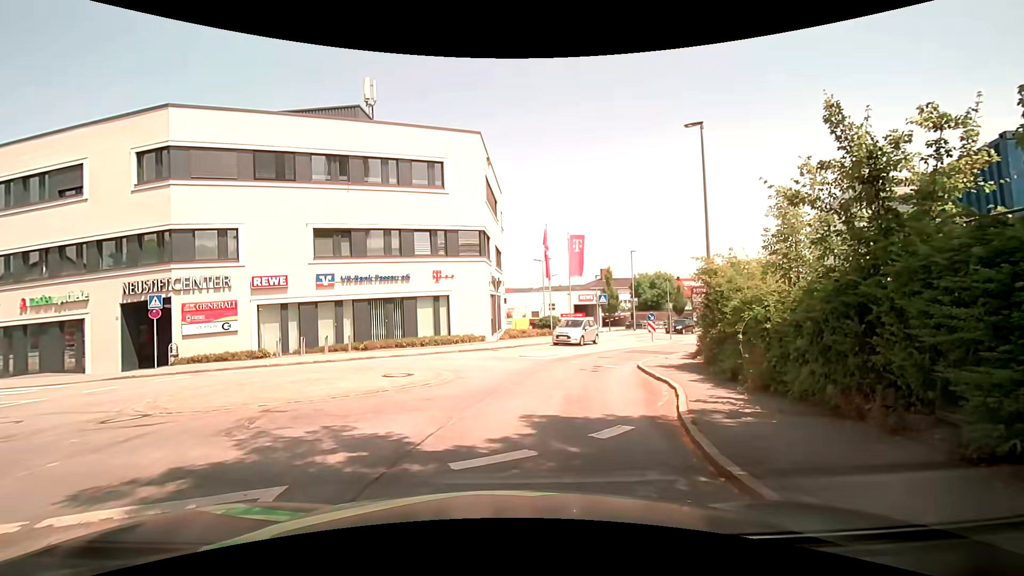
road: tertiary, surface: asphalt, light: Day
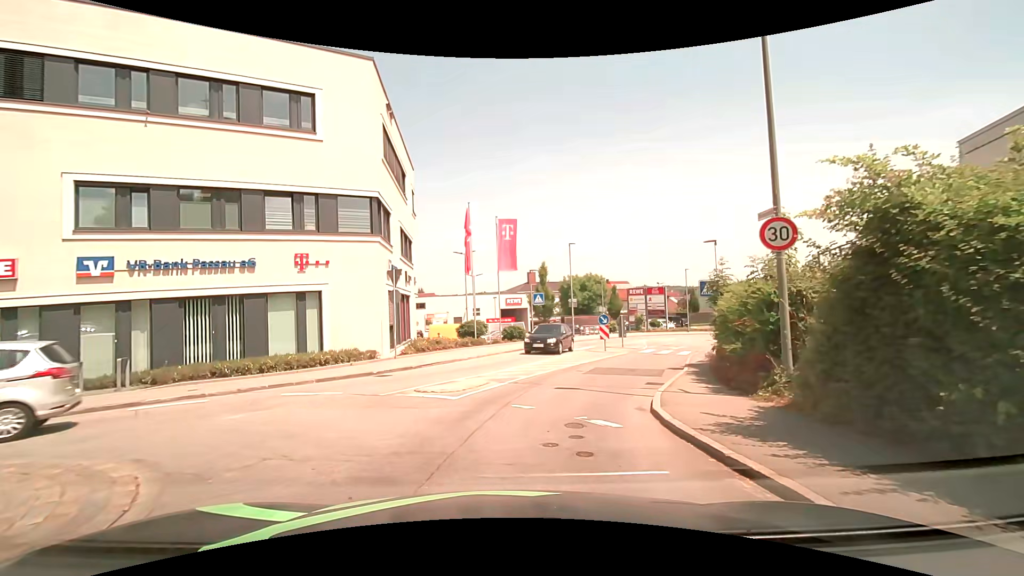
(+0.4, +9.0) m; +8°
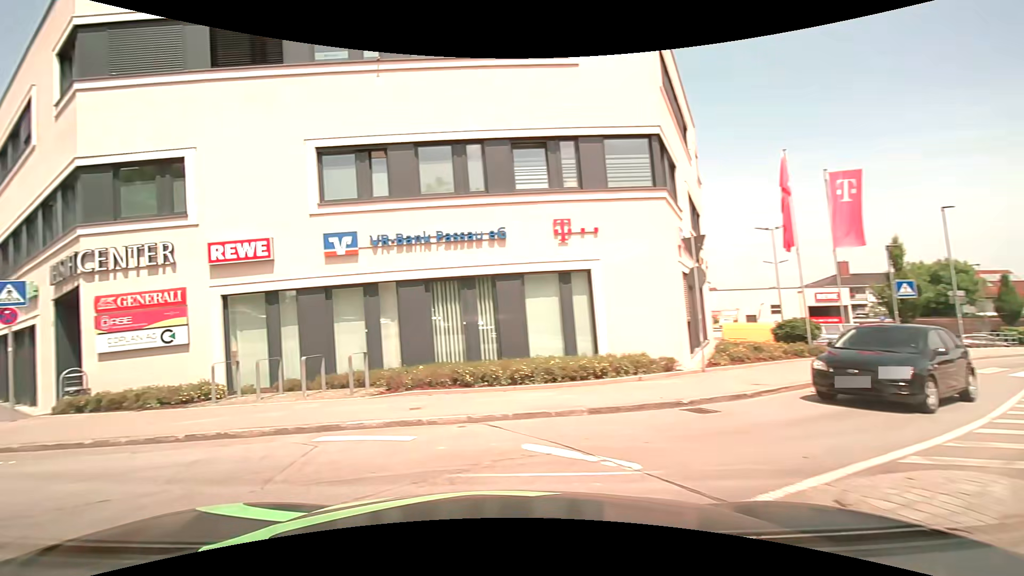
(-1.2, +6.6) m; -30°
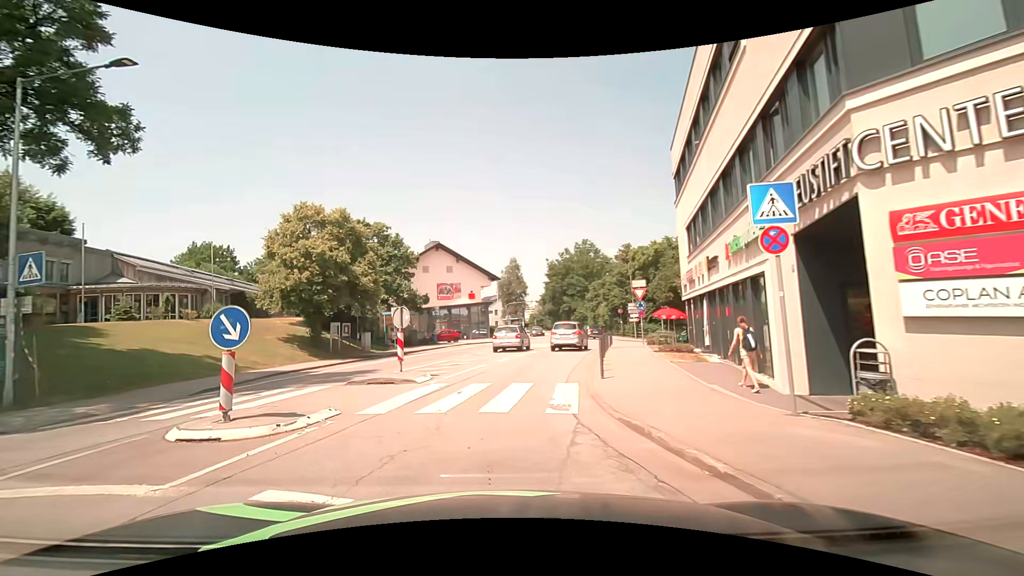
(-5.1, +6.5) m; -67°
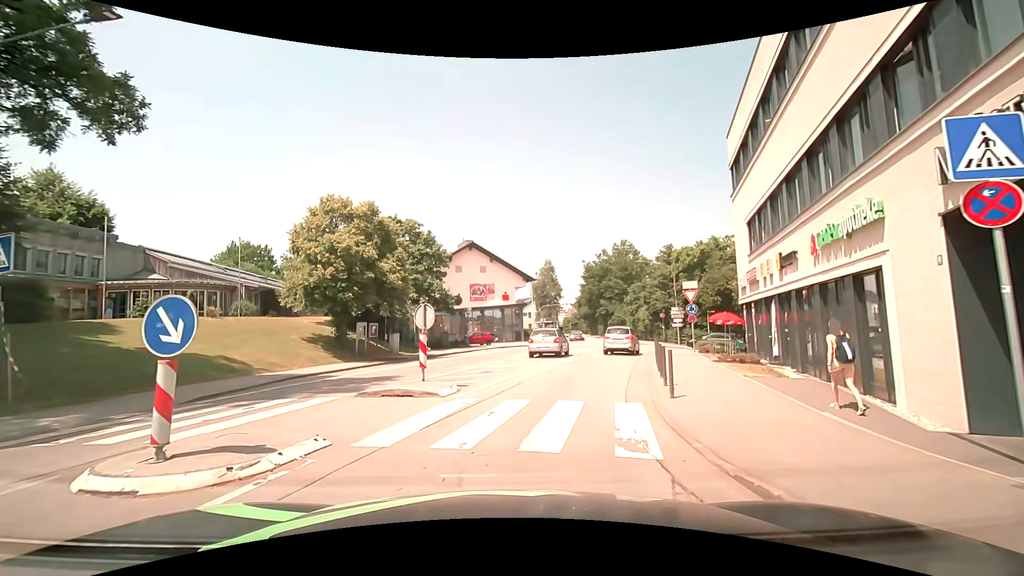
(-0.1, +2.4) m; -4°
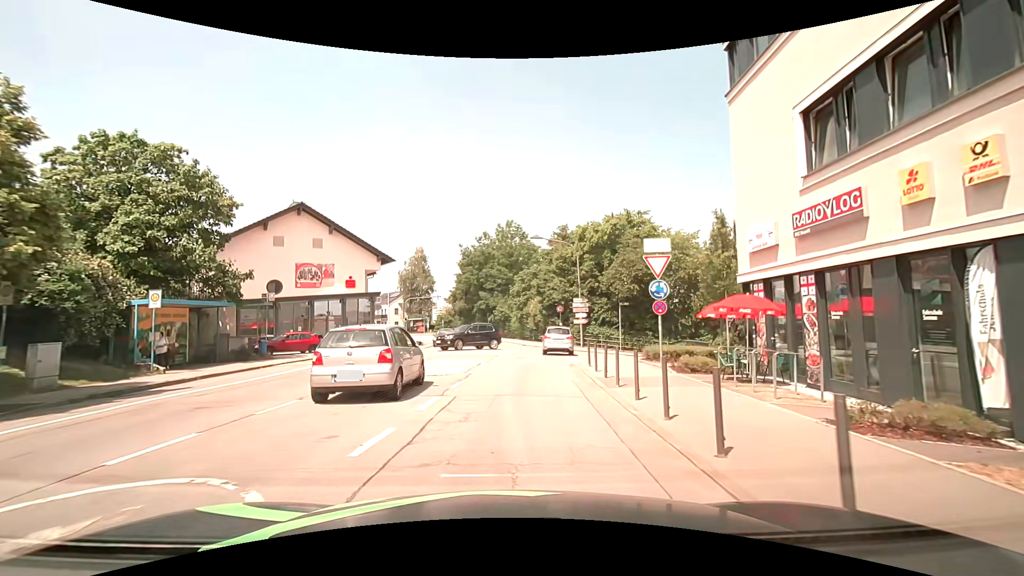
(+1.8, +15.0) m; +15°
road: unclassified
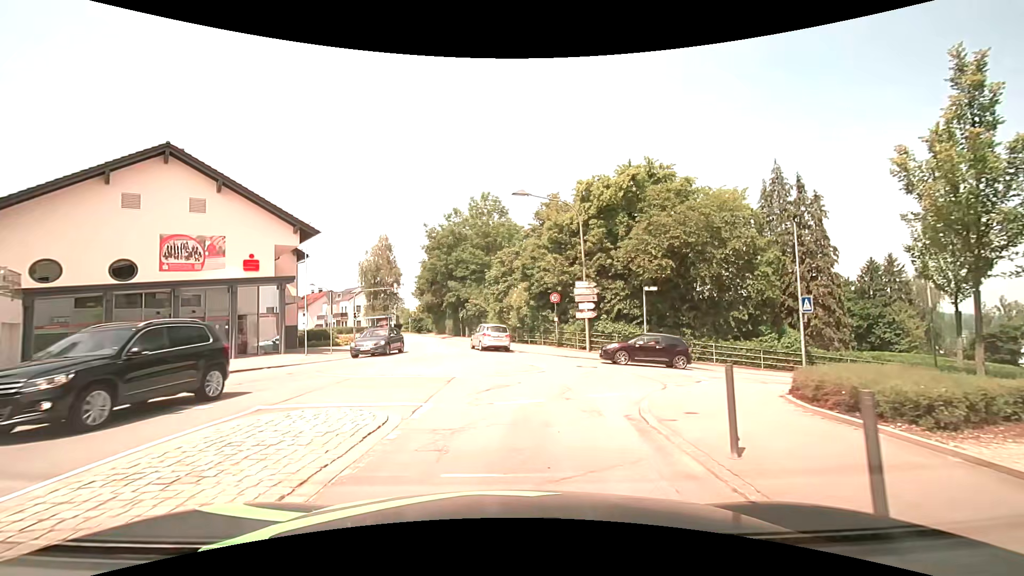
(+0.2, +12.4) m; +1°
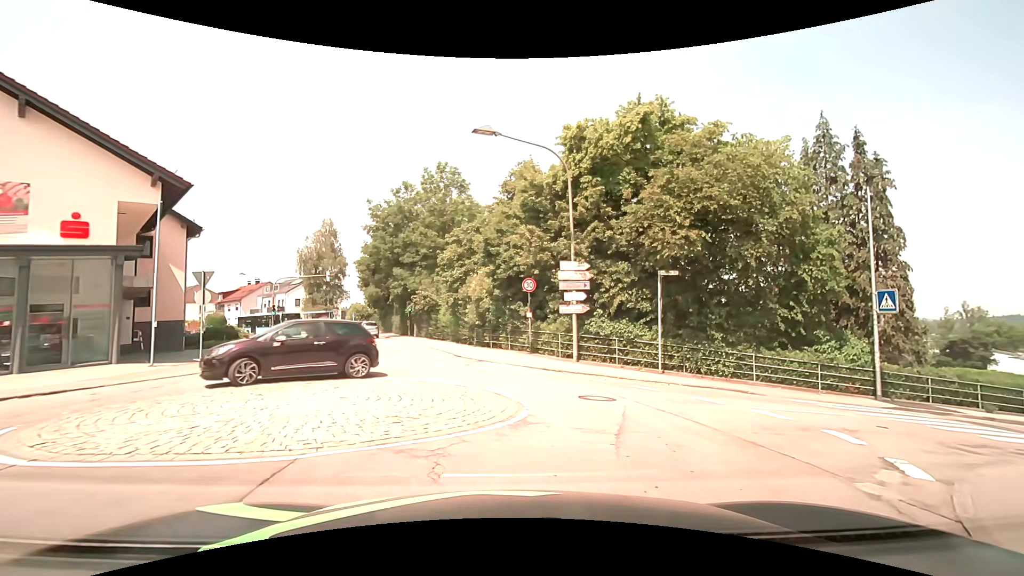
(+0.1, +8.2) m; +3°
(+3, +9) (+12, +13) (+22, +16) (+32, +18) (+41, +21) (+51, +24) (+60, +27) (+70, +31) (+78, +36) (+87, +42) m
